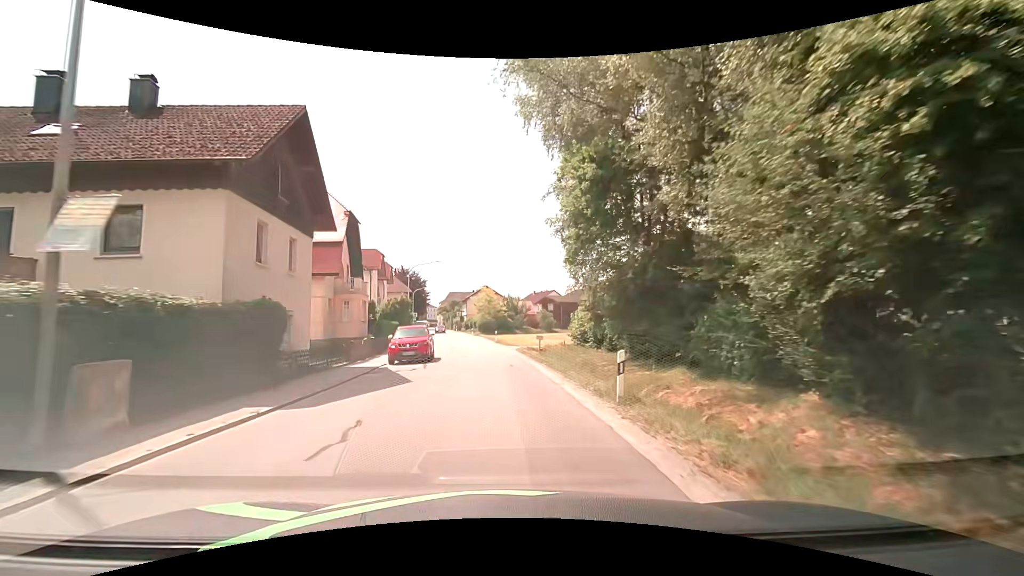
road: tertiary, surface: asphalt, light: Day
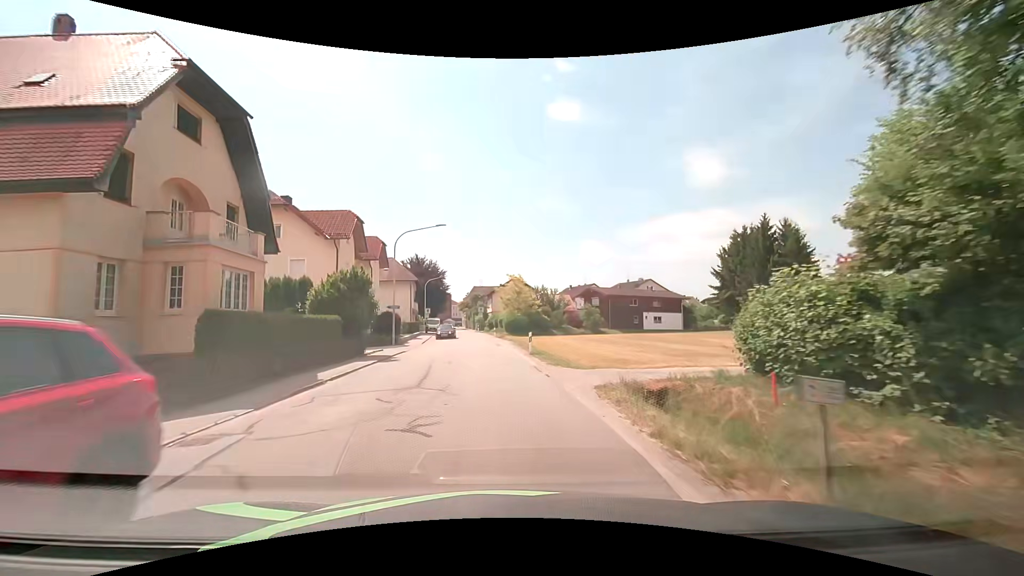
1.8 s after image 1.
(-0.6, +20.7) m; -3°
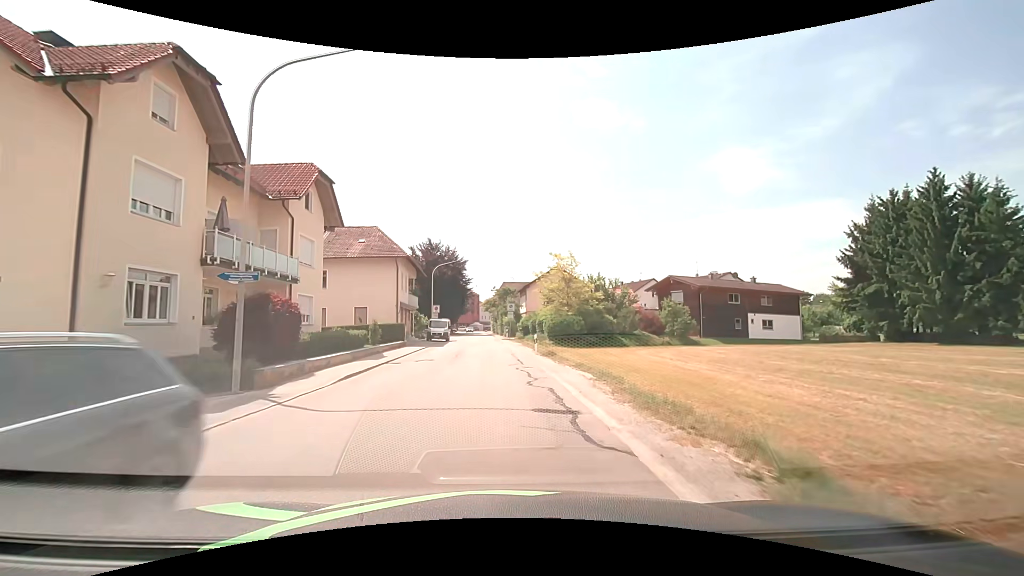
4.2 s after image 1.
(-1.1, +25.5) m; -4°
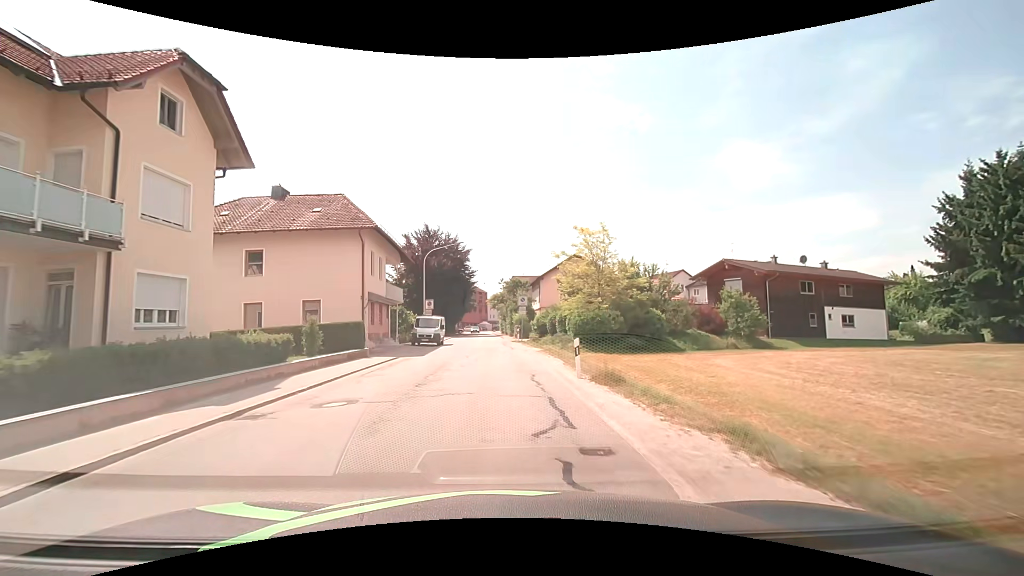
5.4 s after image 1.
(-0.1, +12.2) m; -1°
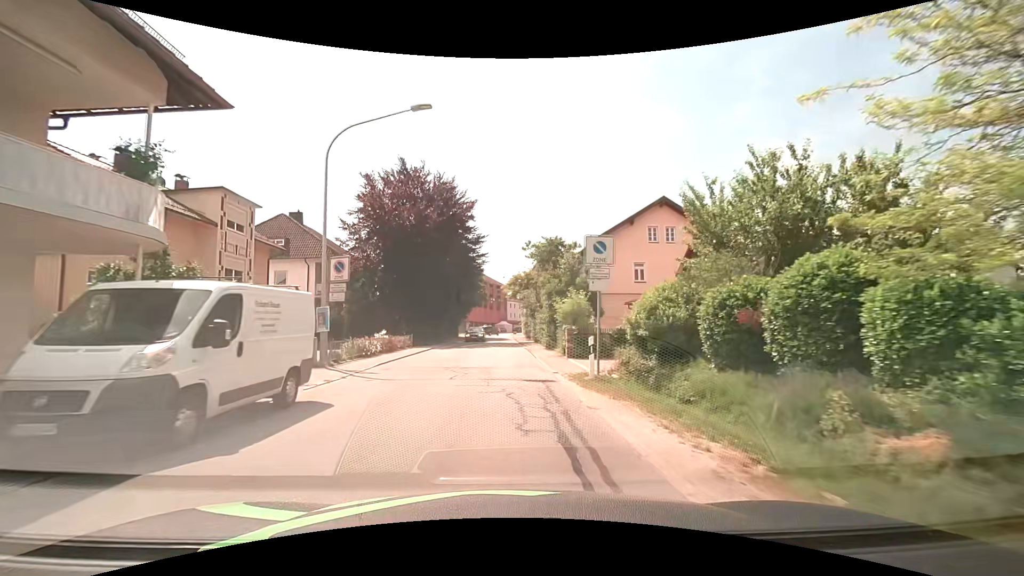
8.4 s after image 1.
(-0.8, +30.6) m; -2°
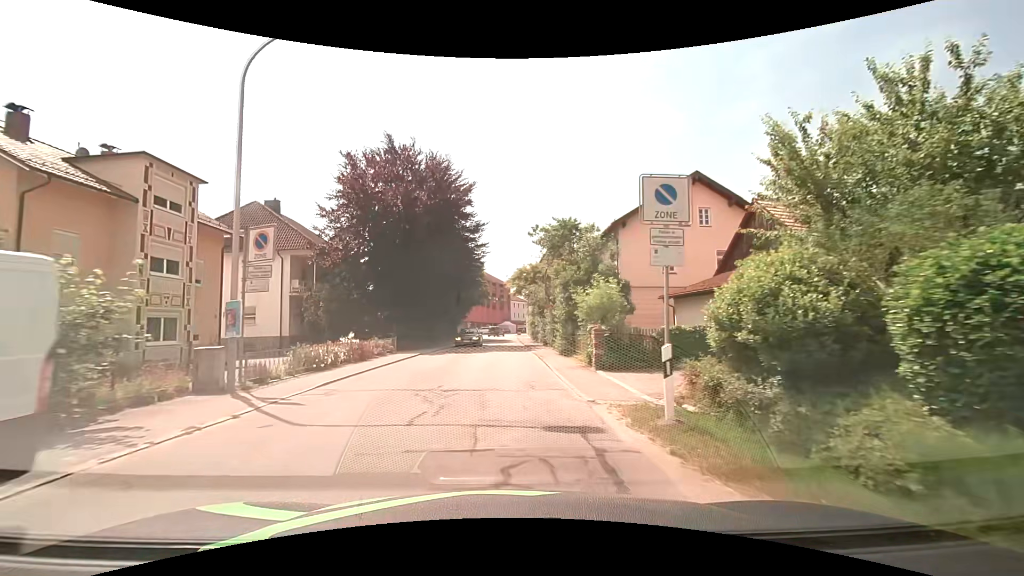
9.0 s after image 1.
(0.0, +6.0) m; -1°
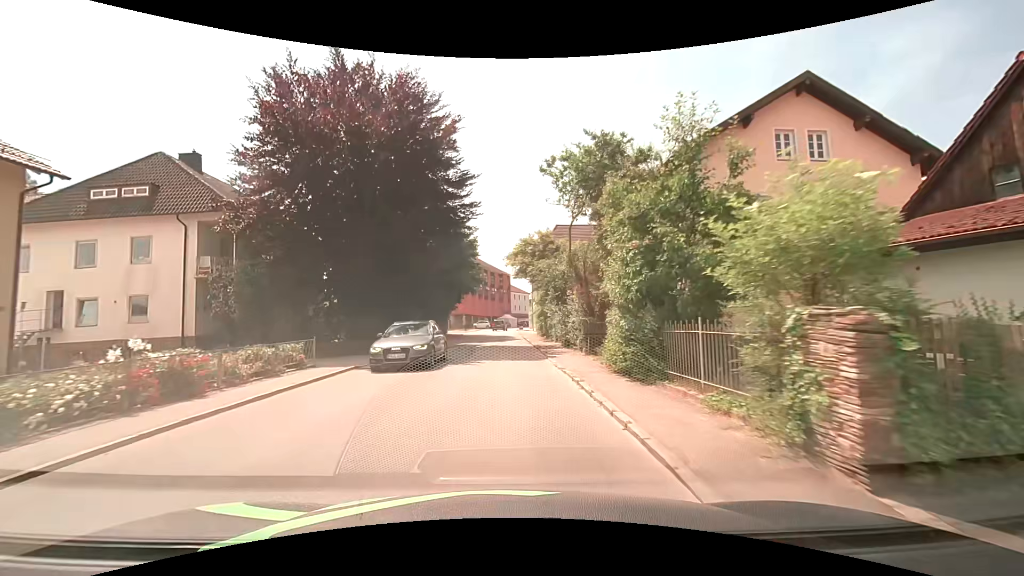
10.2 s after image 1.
(+0.1, +11.7) m; +1°
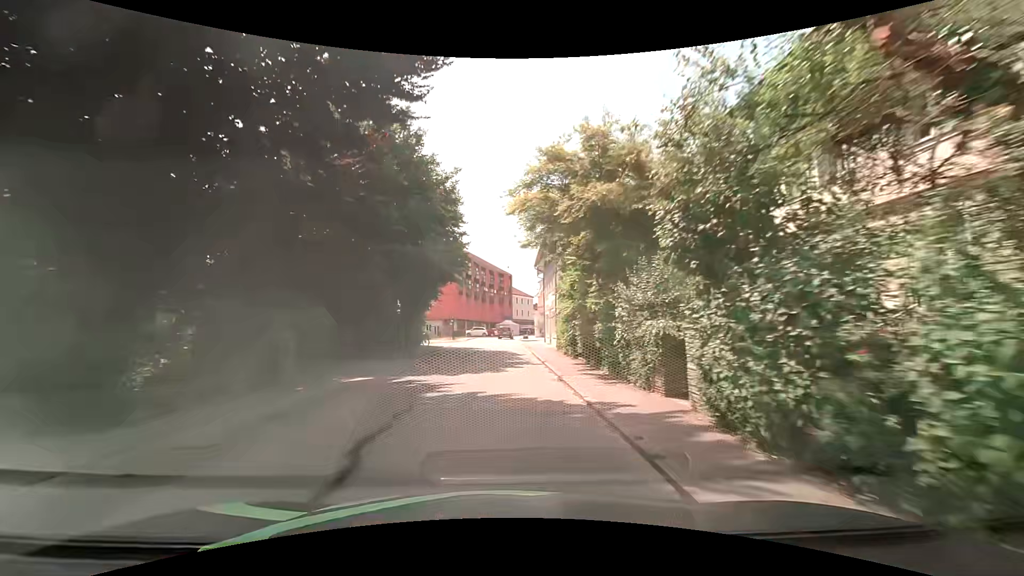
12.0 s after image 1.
(-0.2, +17.0) m; -1°
(0, +10) (0, +20) (0, +30) (0, +40) (0, +50) (0, +60) (0, +70) (+1, +80) (+3, +90) (+6, +99) m
